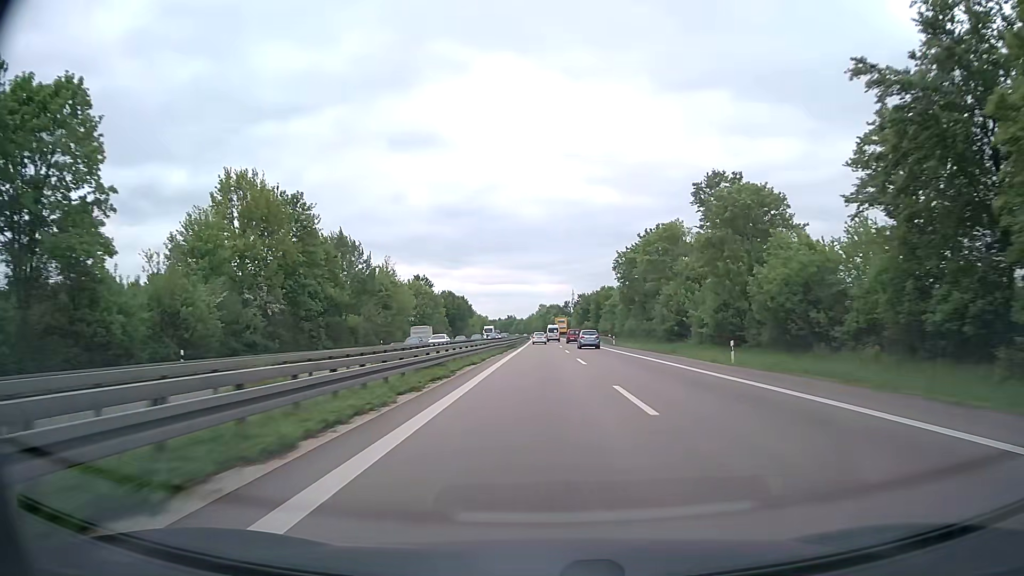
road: trunk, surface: asphalt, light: Day
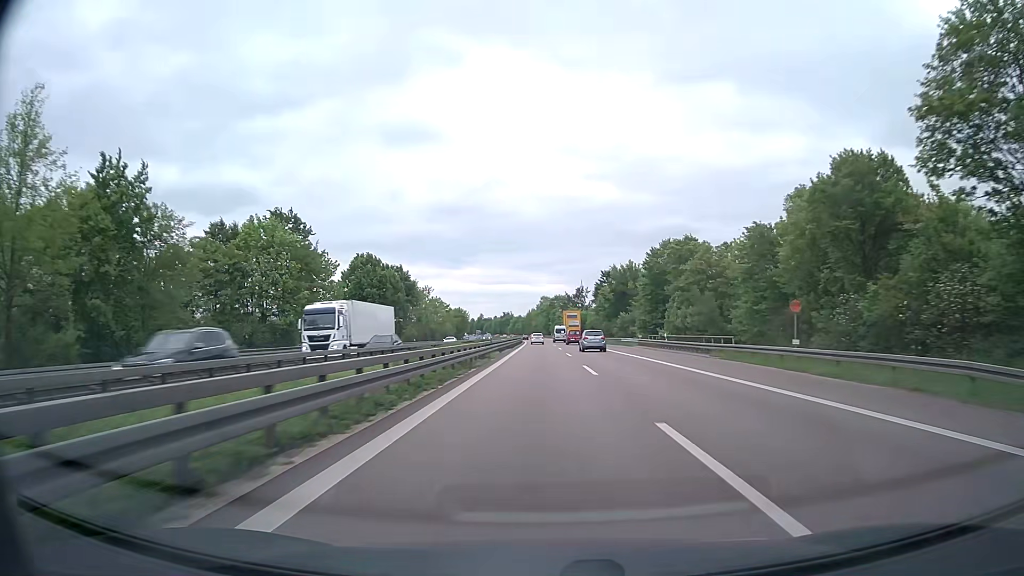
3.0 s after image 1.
(0.0, +78.9) m; 0°
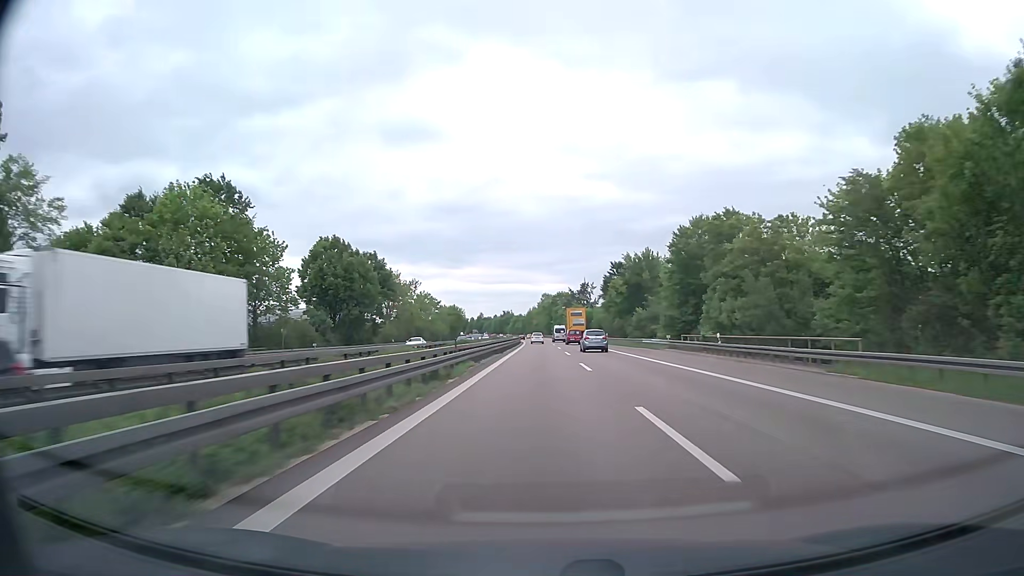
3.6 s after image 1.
(0.0, +15.8) m; 0°
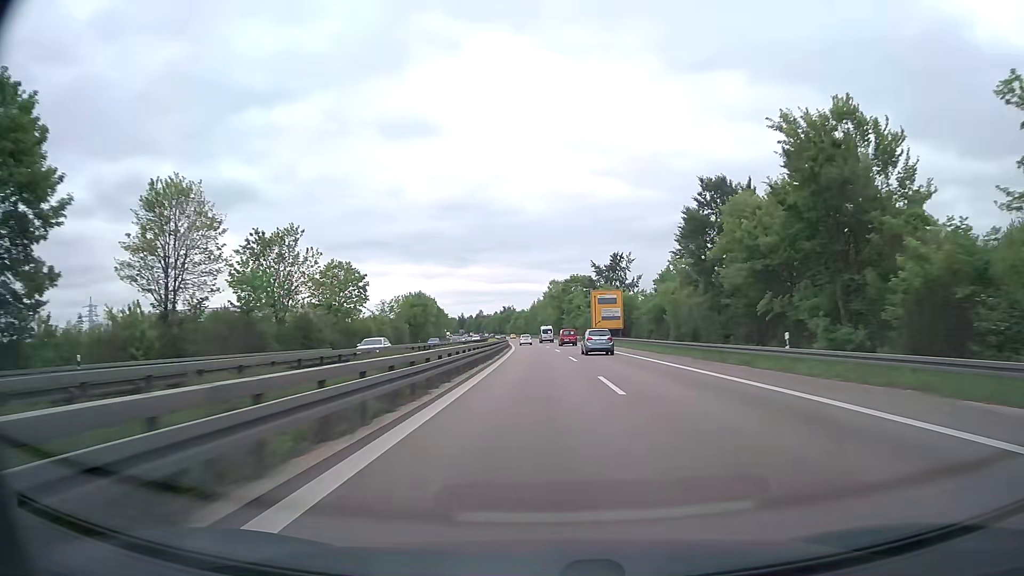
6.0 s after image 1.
(-0.3, +63.2) m; -1°
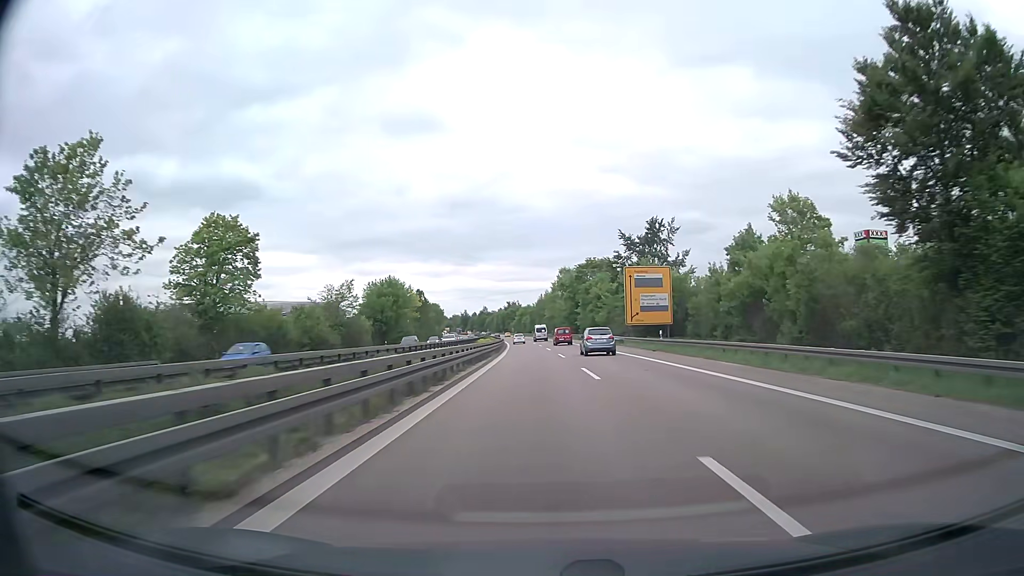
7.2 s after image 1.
(-0.1, +31.6) m; -1°
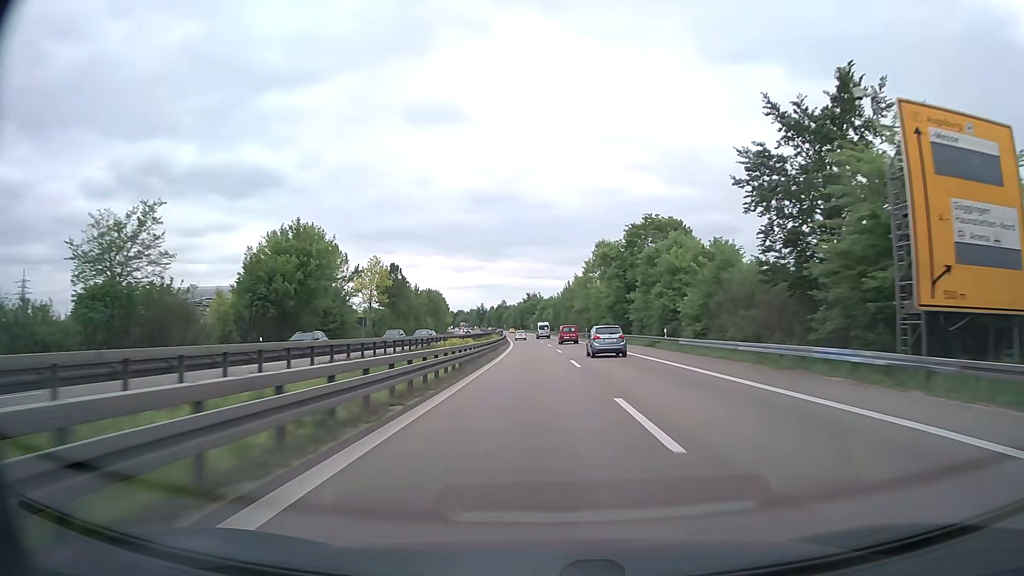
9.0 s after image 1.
(-0.8, +47.5) m; -2°
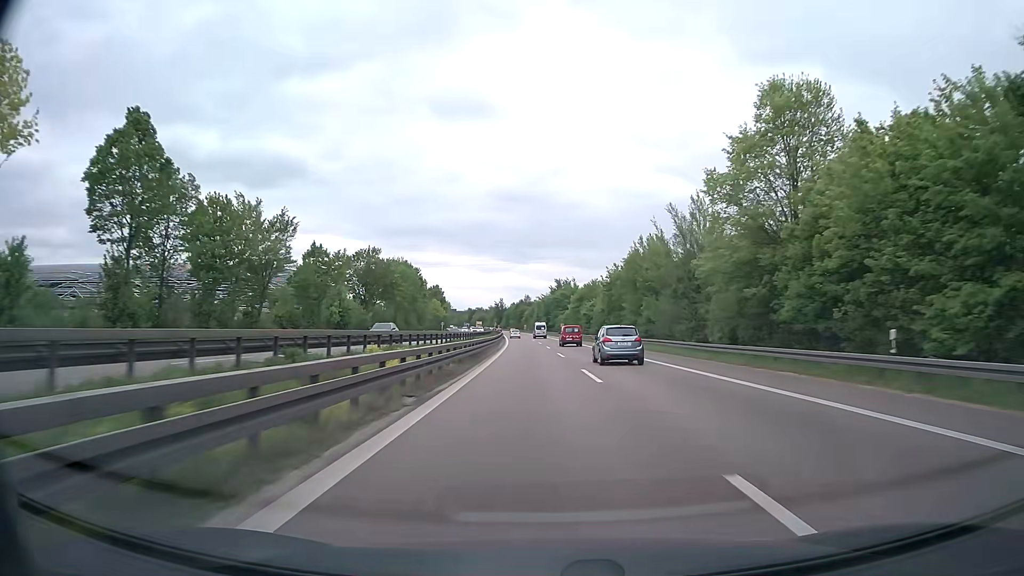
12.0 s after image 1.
(-1.9, +79.2) m; -2°
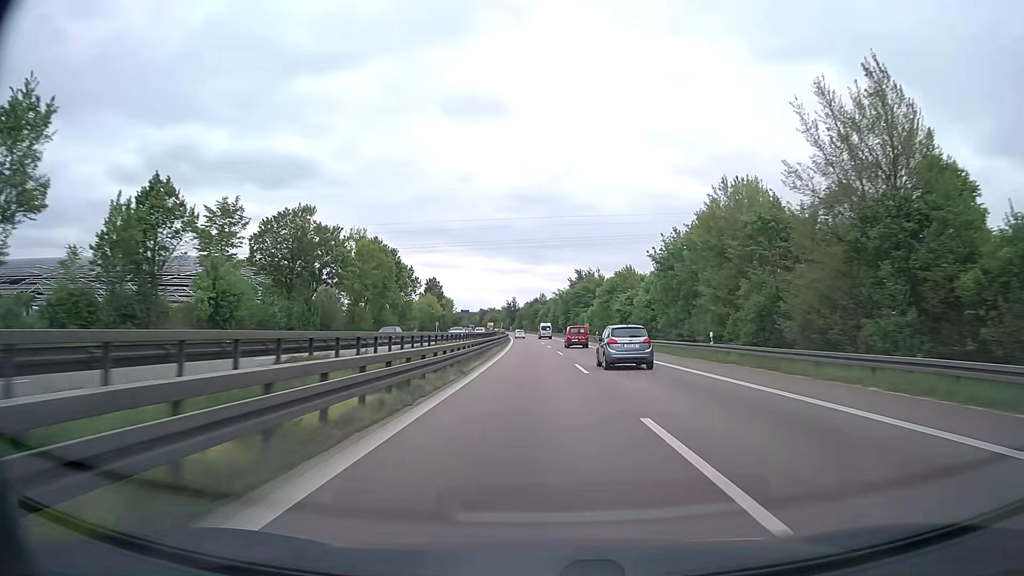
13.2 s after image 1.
(-0.4, +31.6) m; -1°
(0, +10) (0, +20) (0, +30) (-1, +40) (-1, +50) (-1, +60) (-1, +70) (-2, +80) (-2, +90) (-3, +100) m
